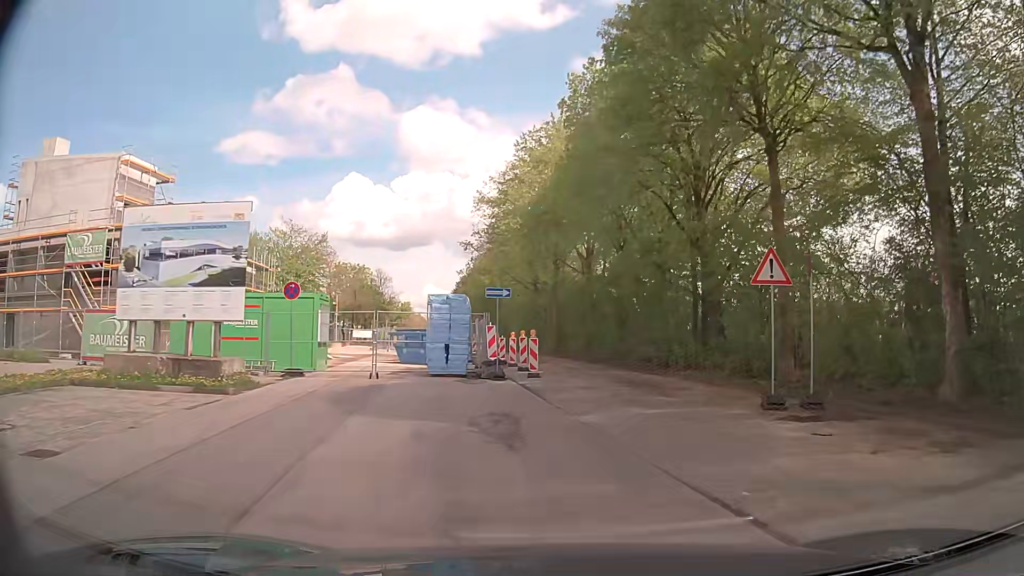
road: residential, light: Day
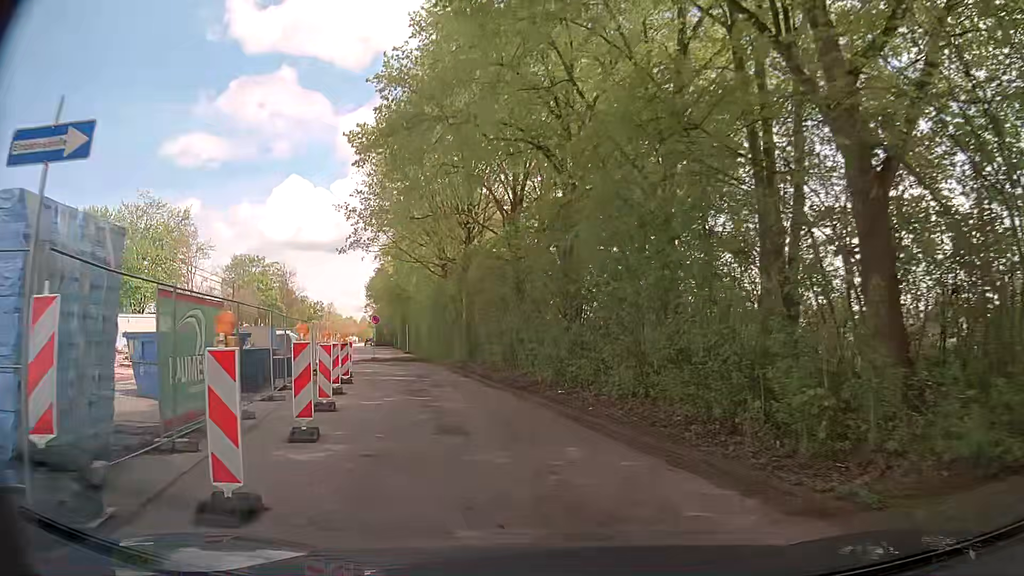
(+1.4, +17.4) m; +6°
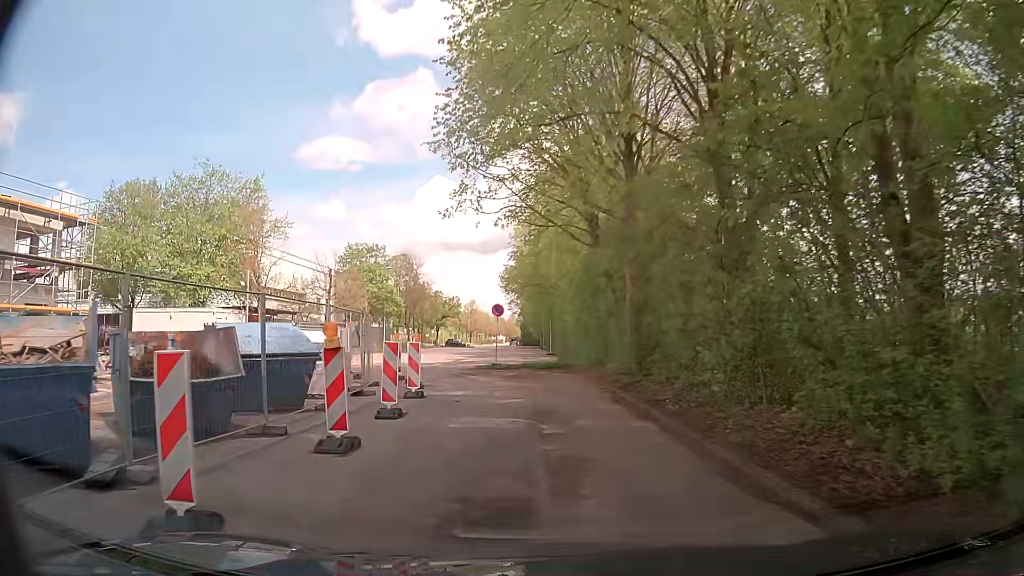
(-1.5, +13.1) m; -13°
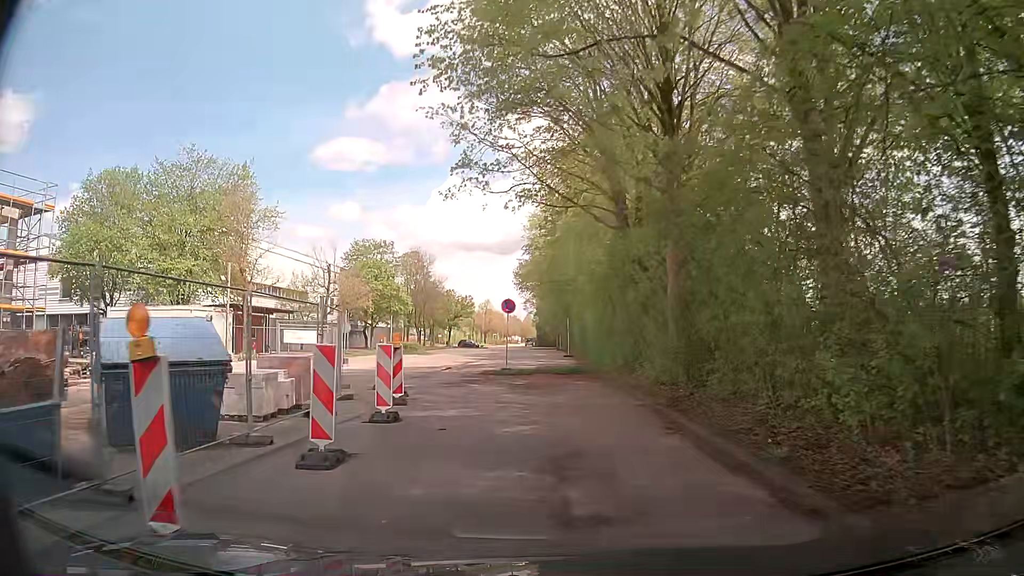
(-0.1, +4.5) m; +1°
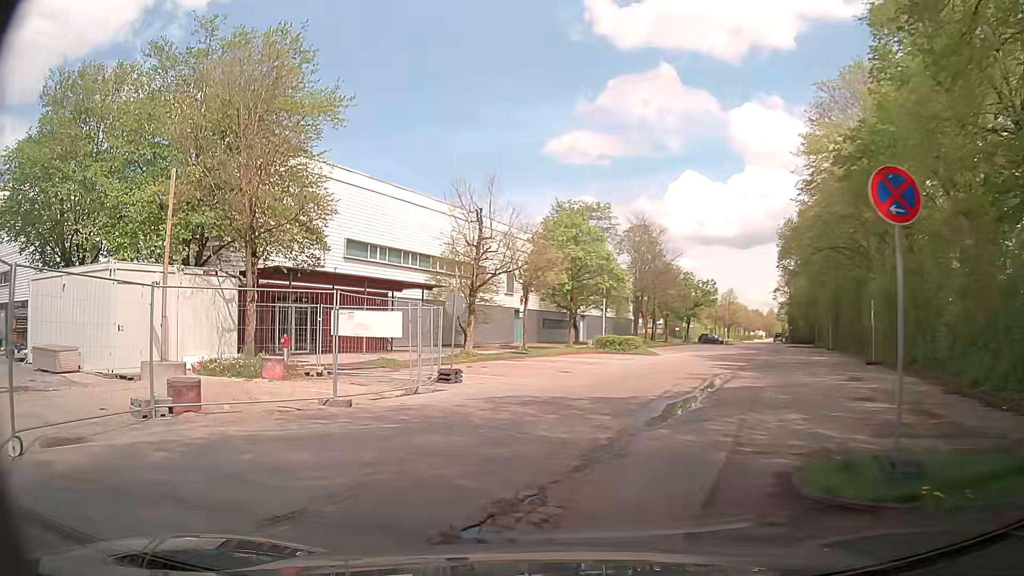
(-2.7, +20.6) m; -22°
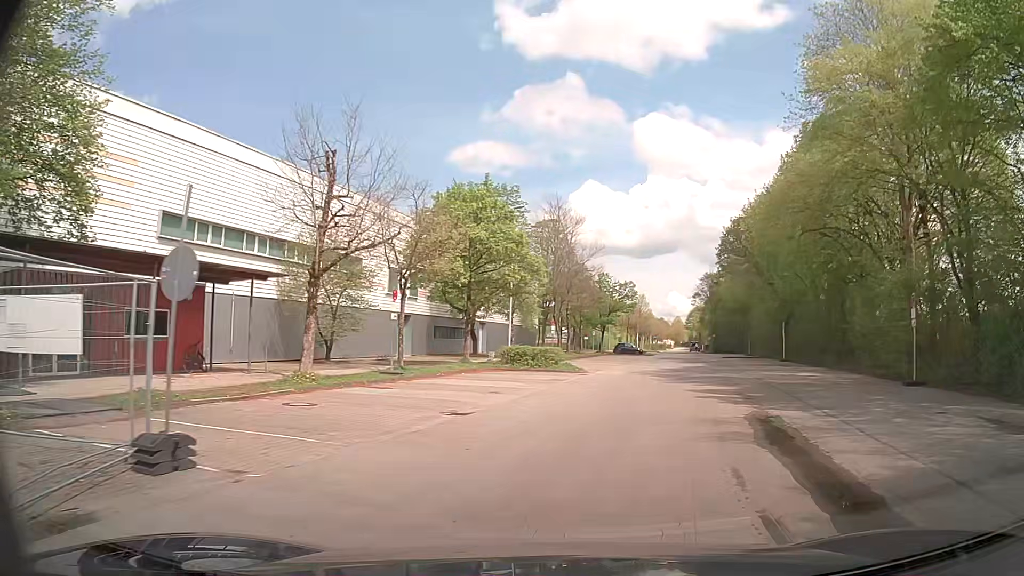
(+0.1, +11.4) m; +7°
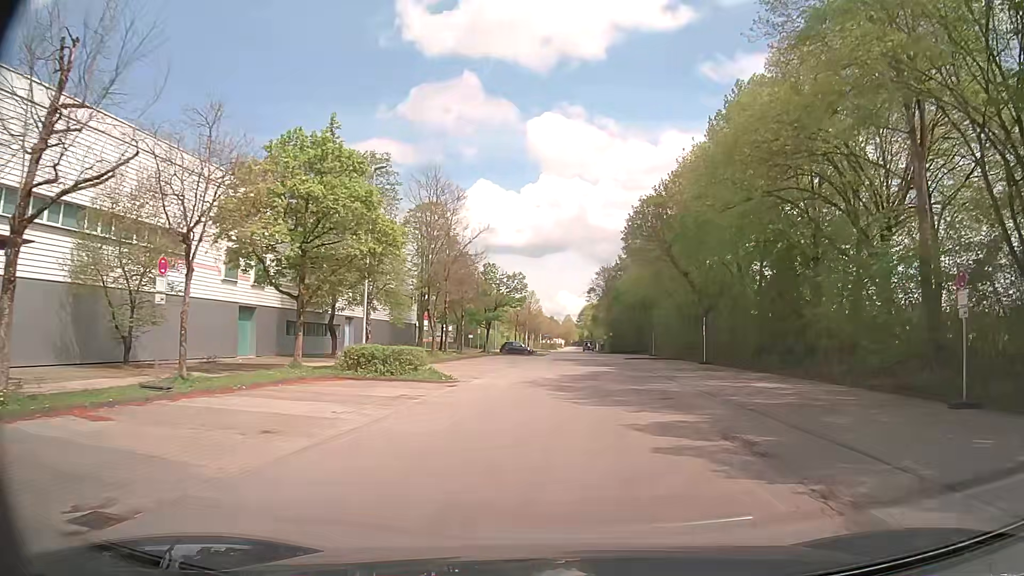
(+0.8, +9.1) m; +10°
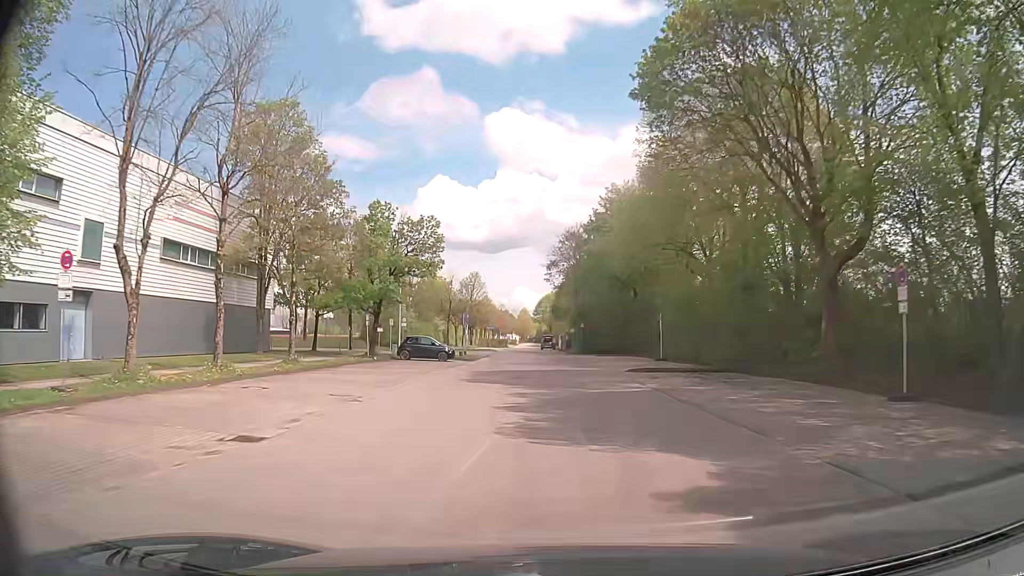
(+1.5, +31.5) m; +3°
